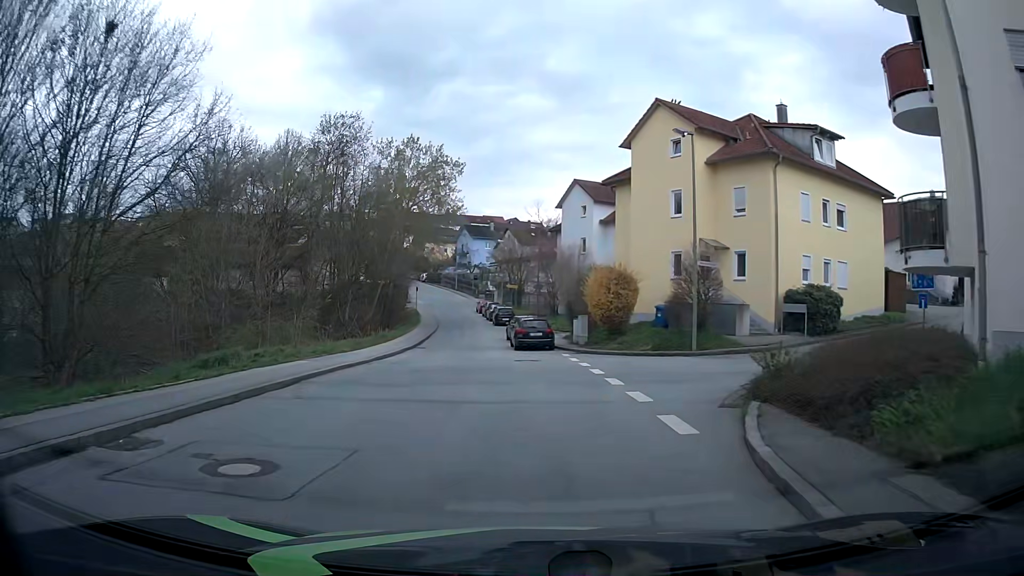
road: residential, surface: asphalt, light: Day
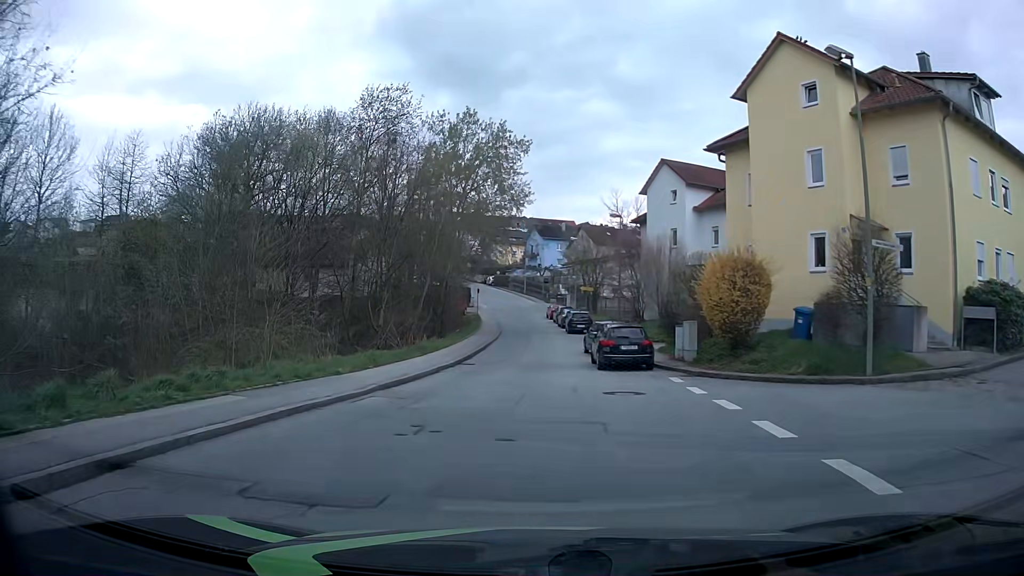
(-0.5, +8.7) m; -7°
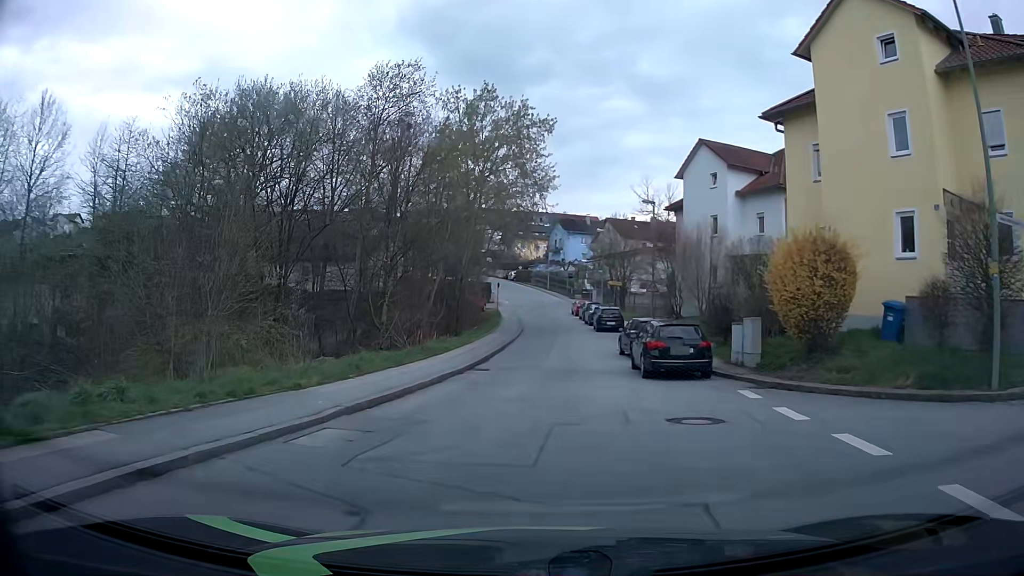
(-0.1, +4.3) m; -2°
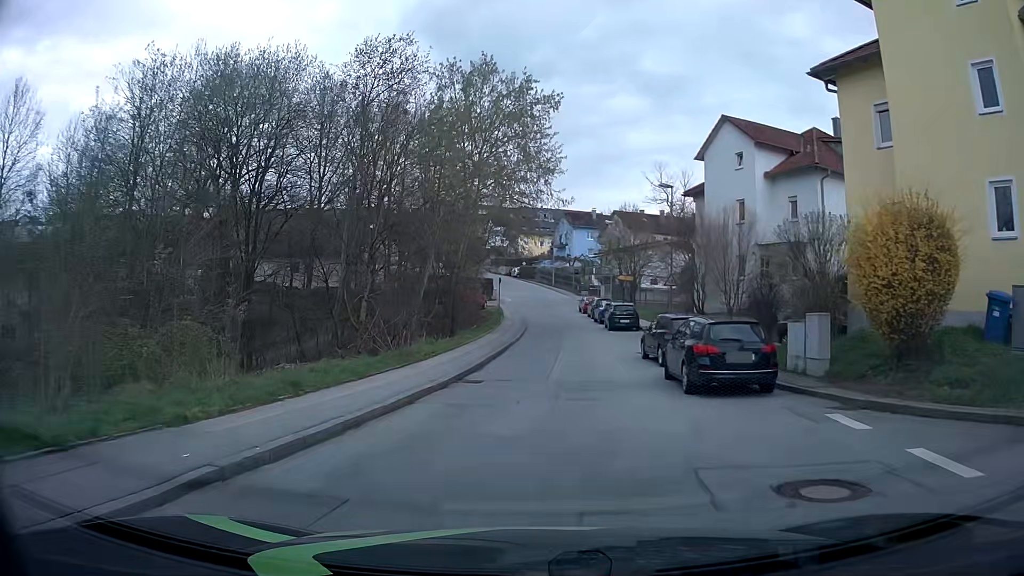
(0.0, +4.4) m; 0°
